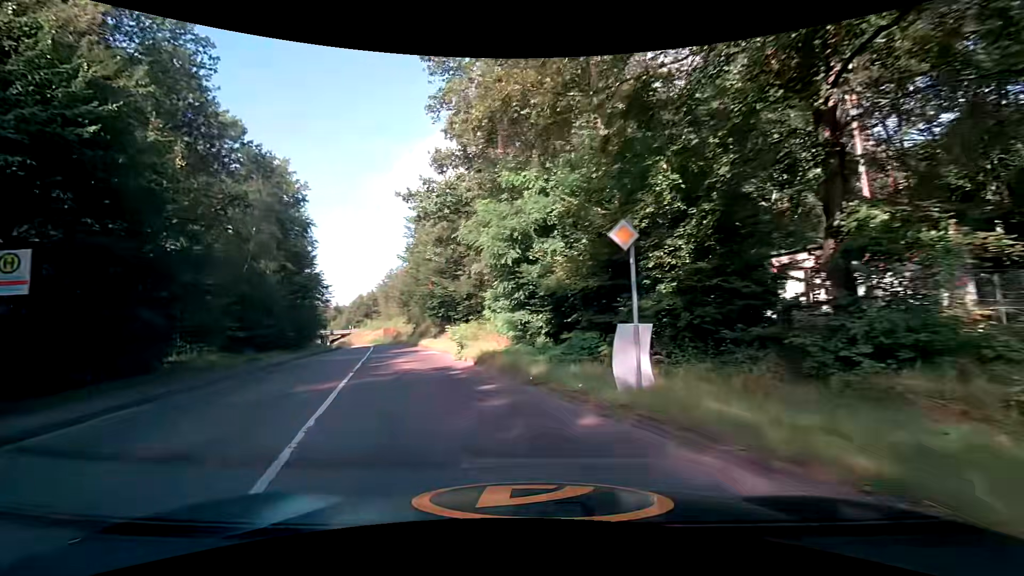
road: tertiary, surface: asphalt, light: Day
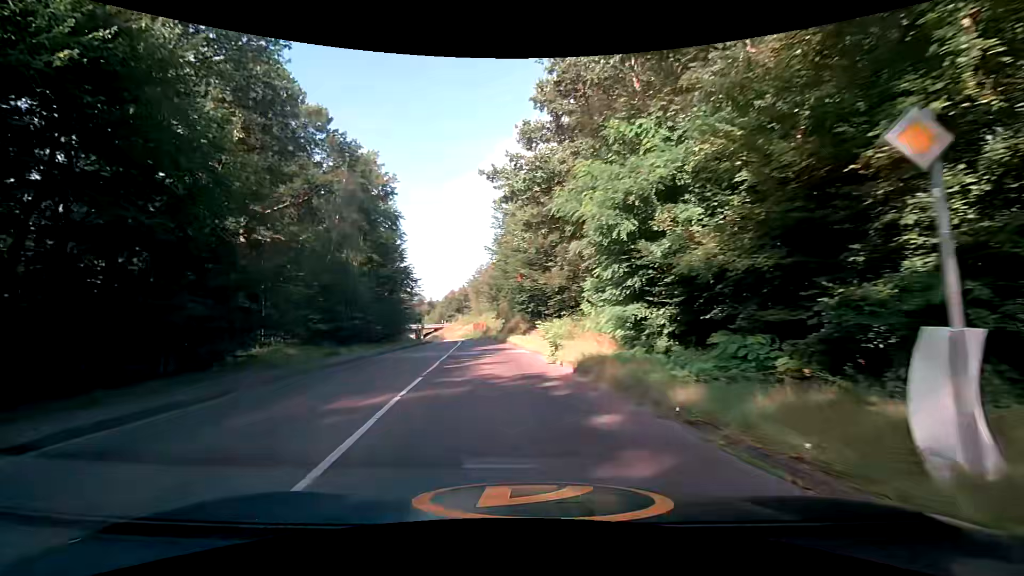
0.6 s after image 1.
(-0.5, +4.2) m; -12°
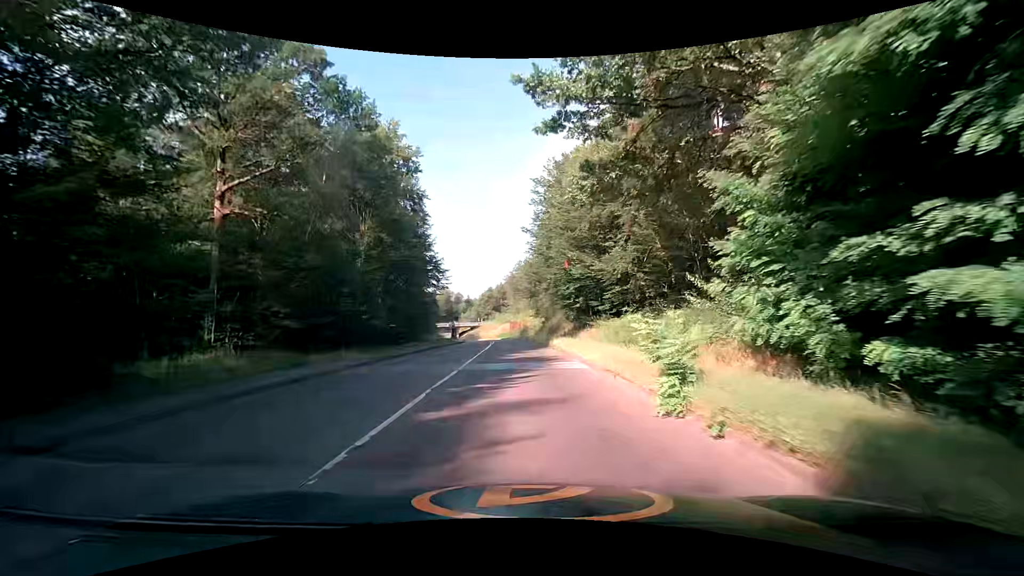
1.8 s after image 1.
(-0.6, +10.2) m; -5°
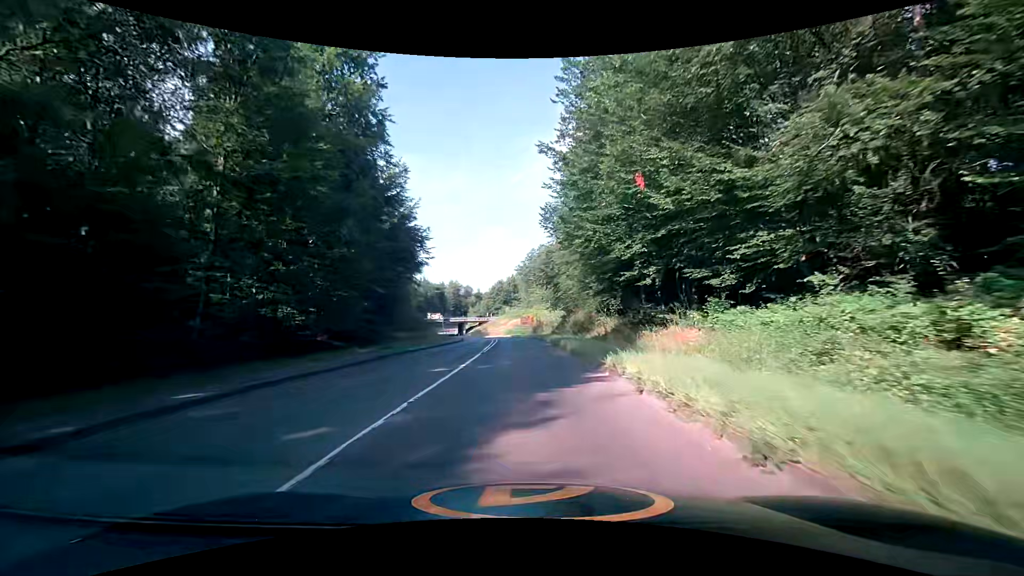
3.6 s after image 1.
(-0.4, +20.0) m; -1°
(0, +10) (0, +20) (-1, +30) (-1, +40) (-2, +50) (-3, +60) (-3, +70) (-4, +80) (-6, +90) (-6, +100) m
